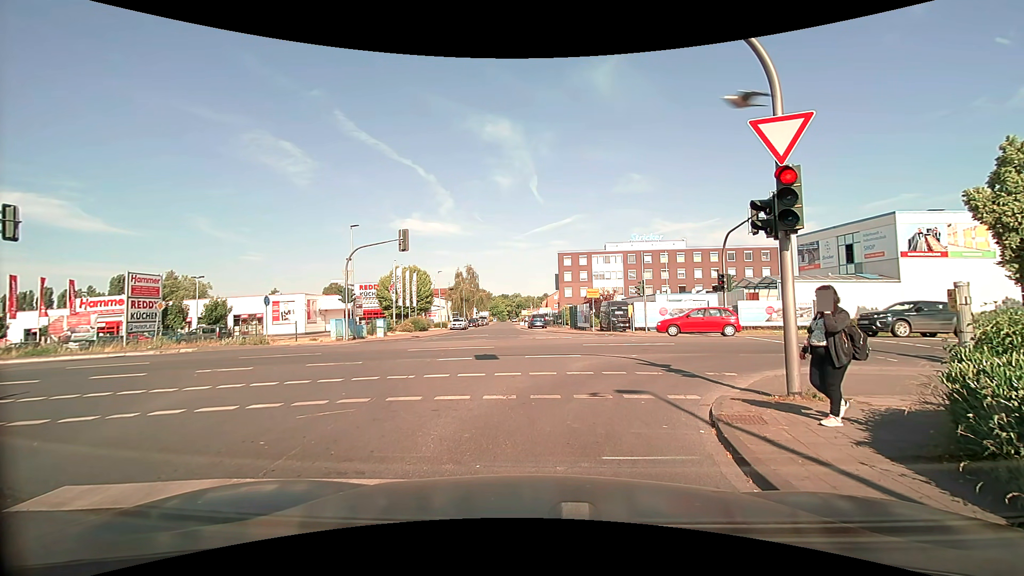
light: Day
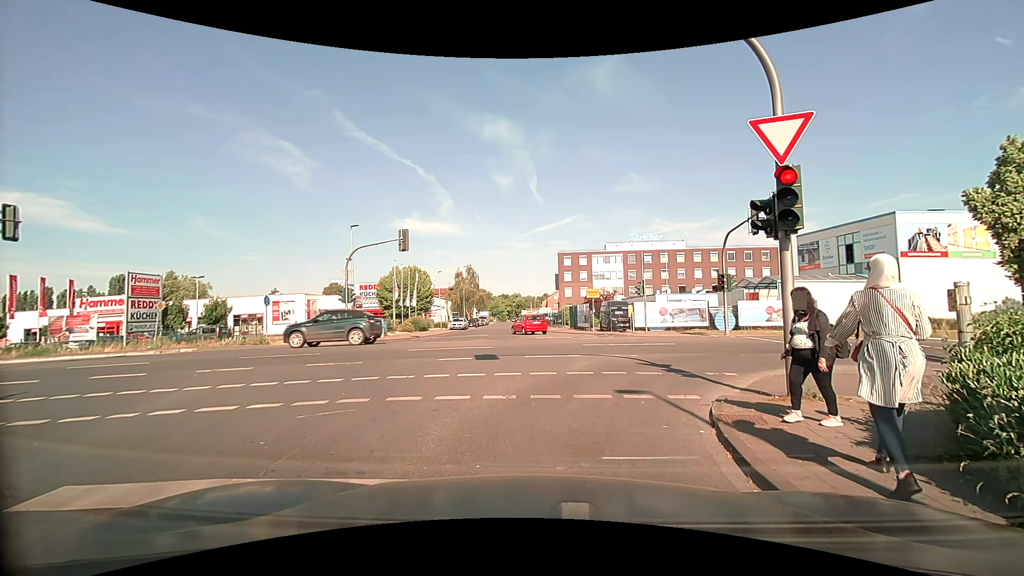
(0.0, 0.0) m; 0°
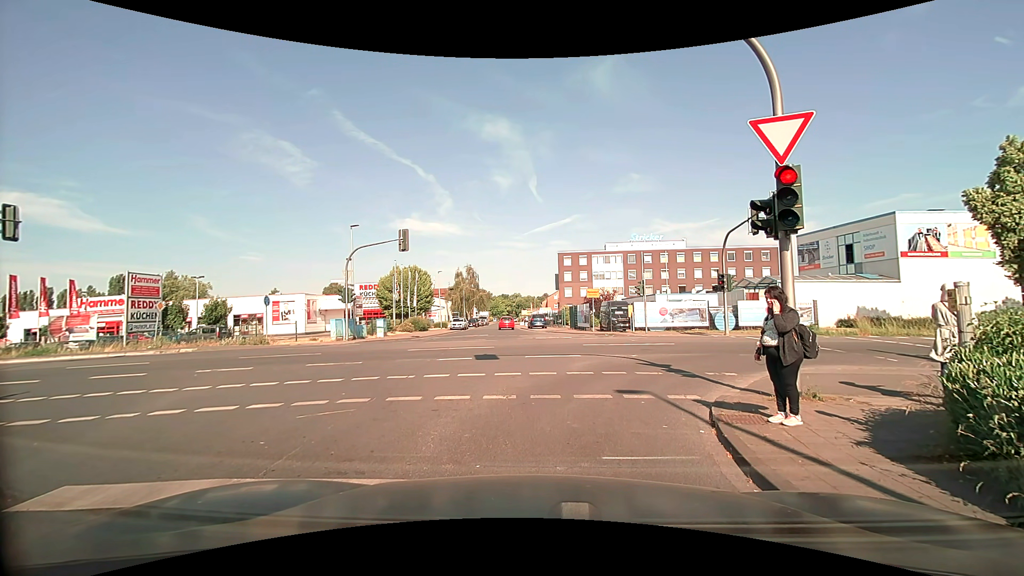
(0.0, 0.0) m; 0°
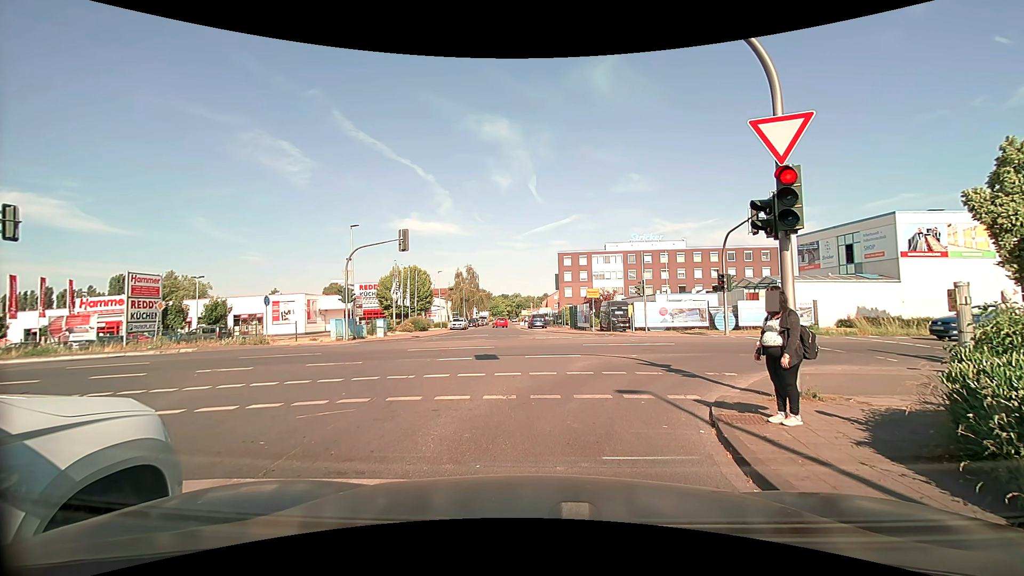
(0.0, 0.0) m; 0°
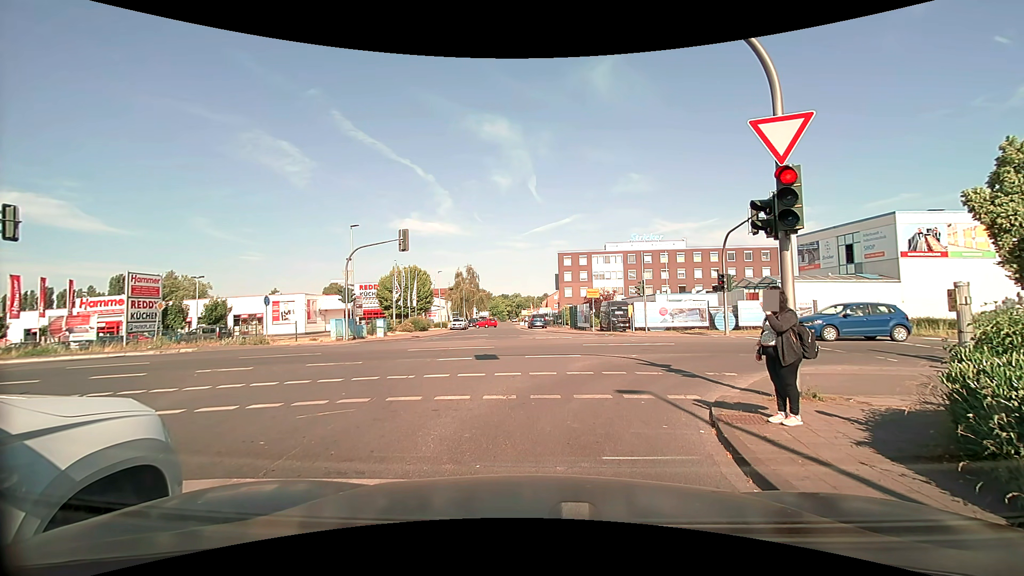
(0.0, 0.0) m; 0°
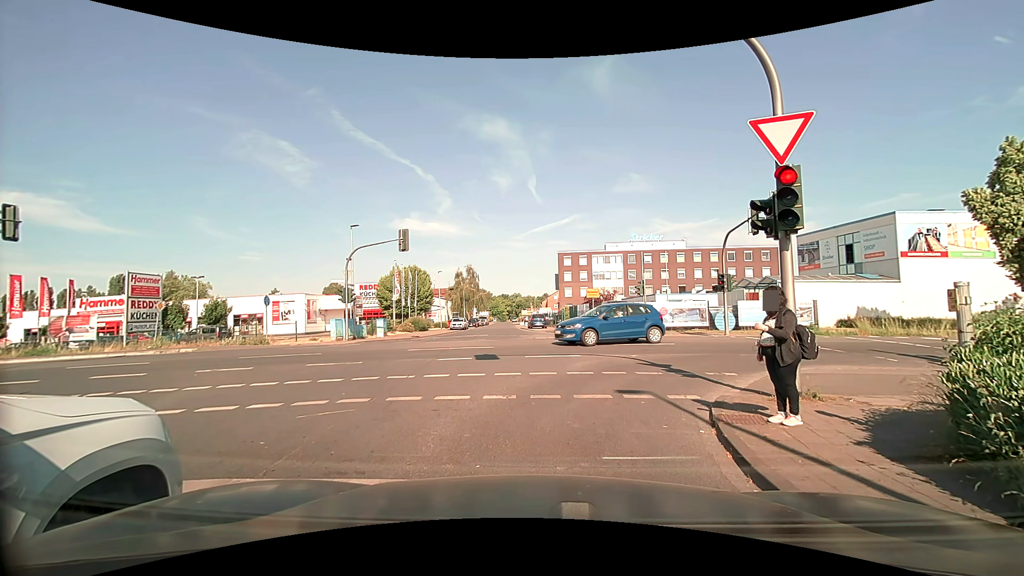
(0.0, 0.0) m; 0°
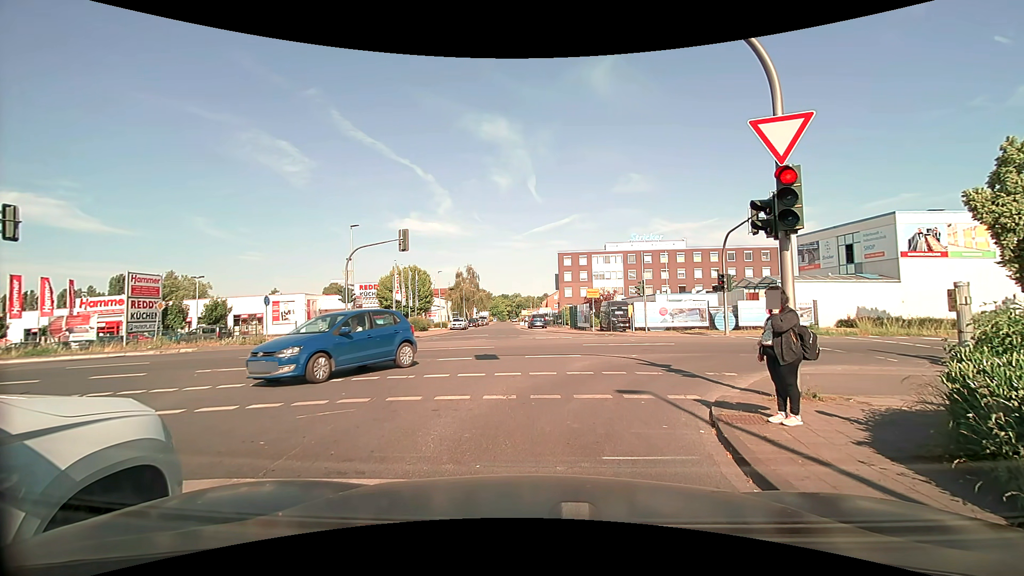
(0.0, 0.0) m; 0°
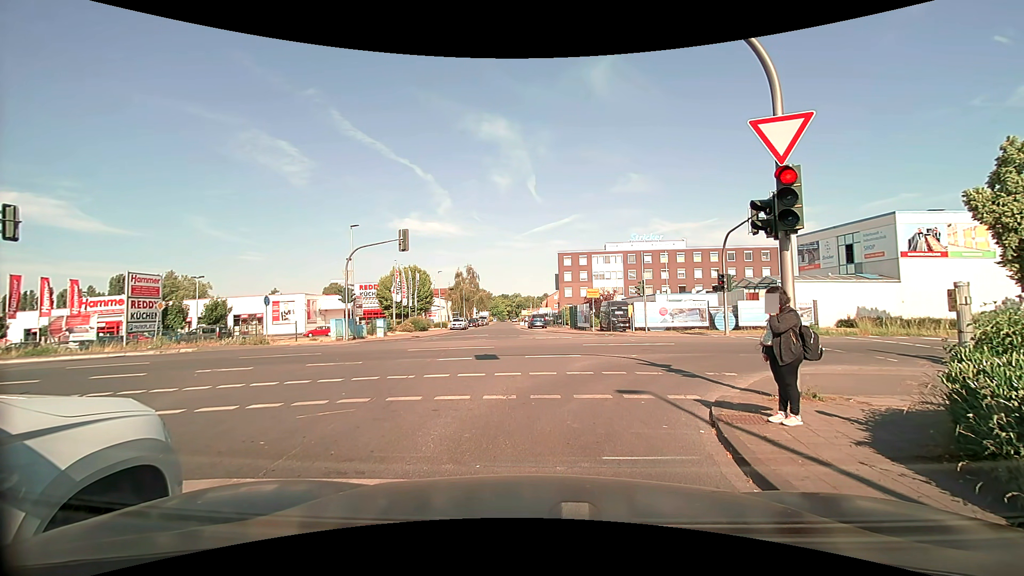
(0.0, 0.0) m; 0°
(+1, +10) (+7, +17) (+17, +19) (+27, +19) (+37, +19) (+47, +20) (+57, +21) (+67, +22) (+77, +22) (+87, +23) m
